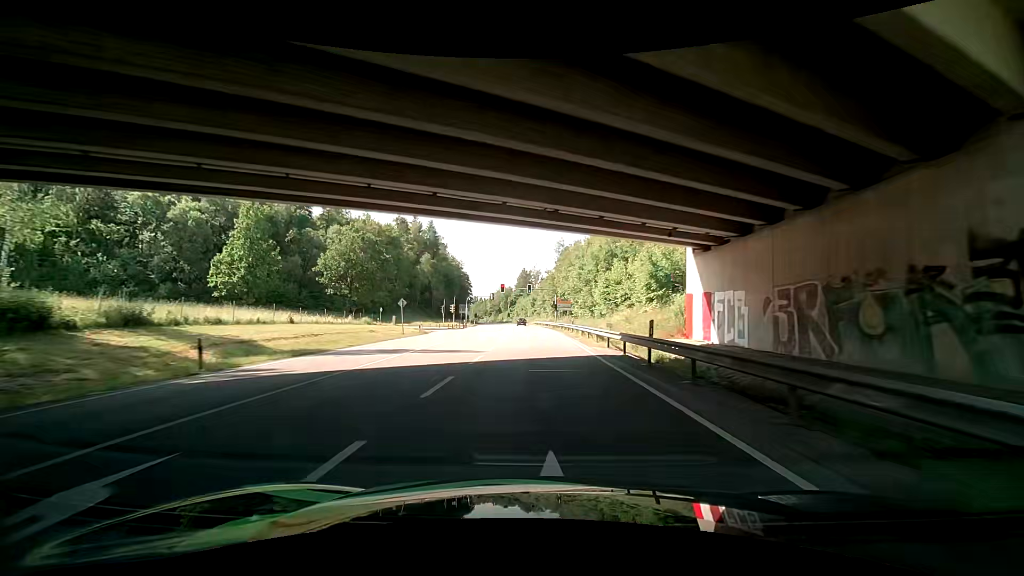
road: primary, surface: asphalt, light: Day
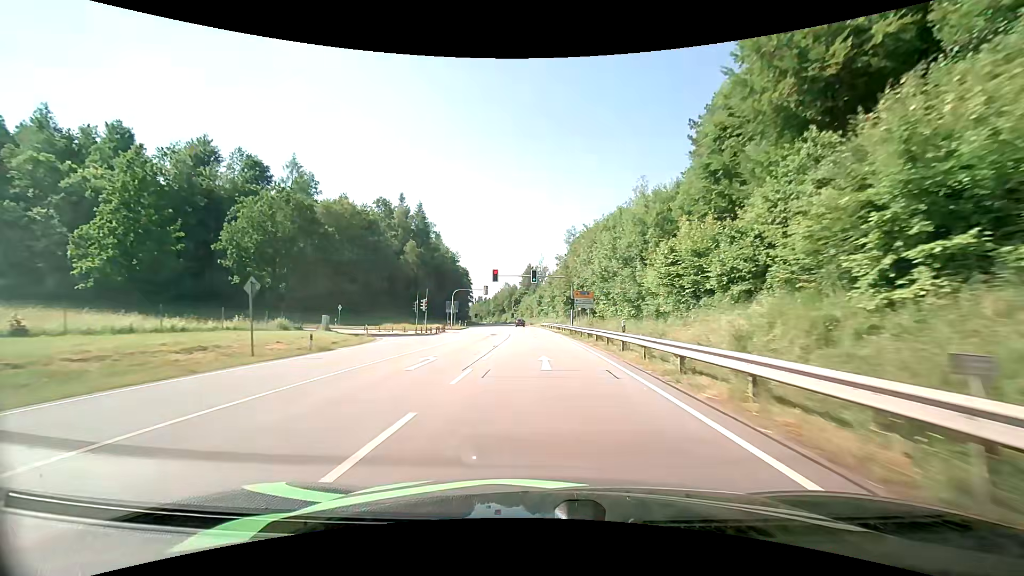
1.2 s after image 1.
(0.0, +22.8) m; -2°
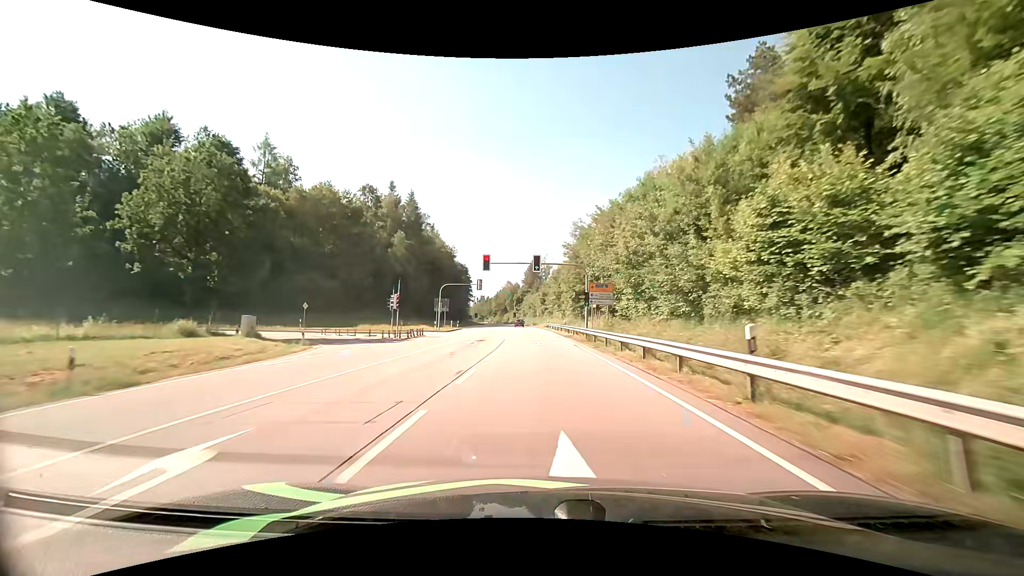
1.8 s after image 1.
(+0.2, +11.8) m; +1°
